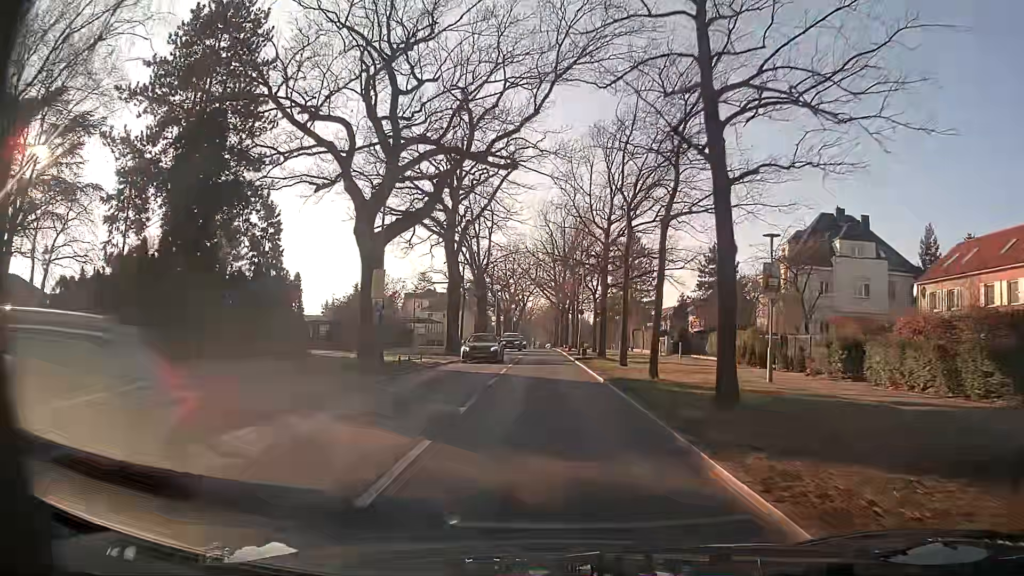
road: secondary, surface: asphalt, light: Day
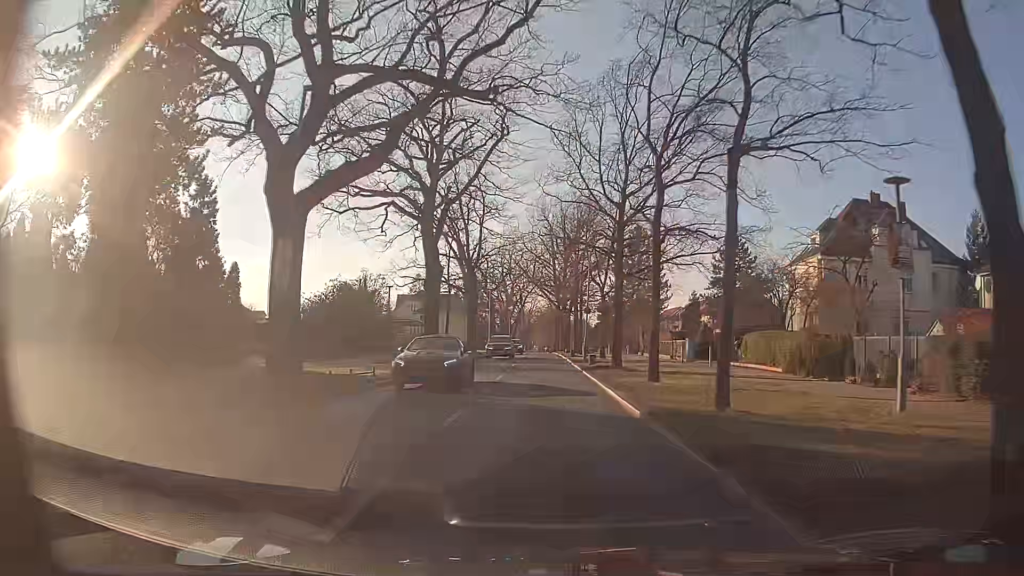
(0.0, +7.7) m; 0°
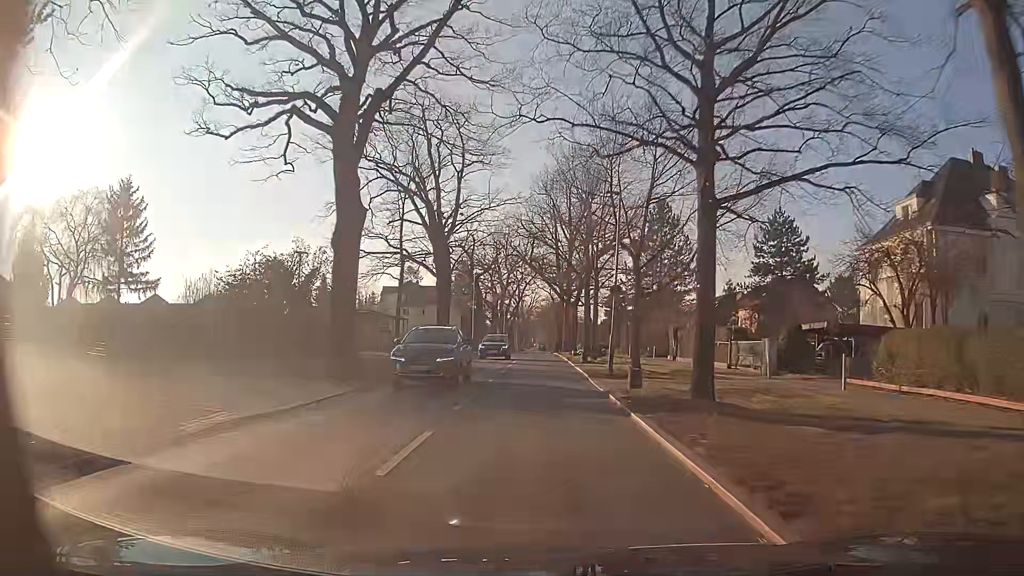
(0.0, +15.5) m; 0°
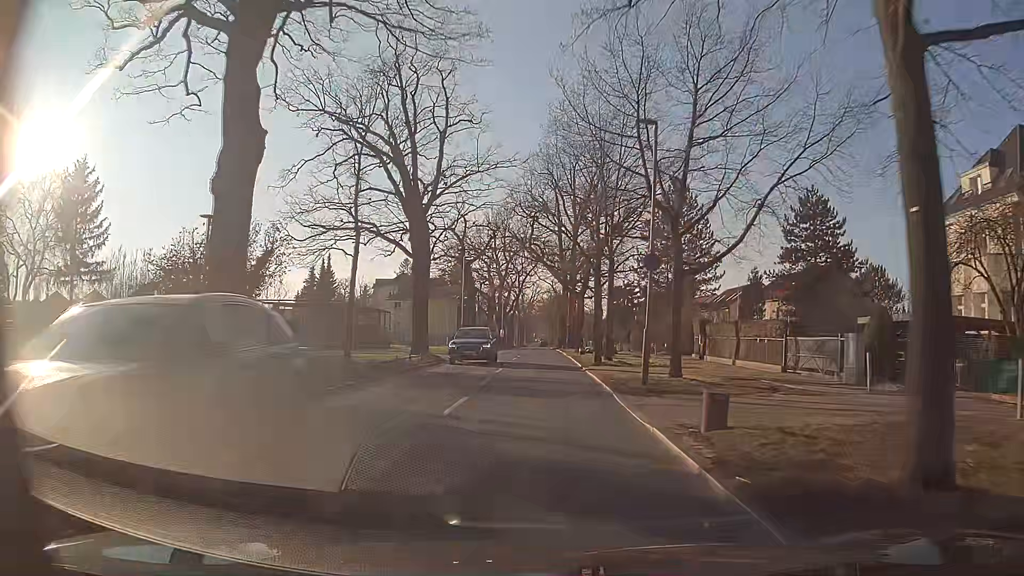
(+0.1, +7.7) m; 0°
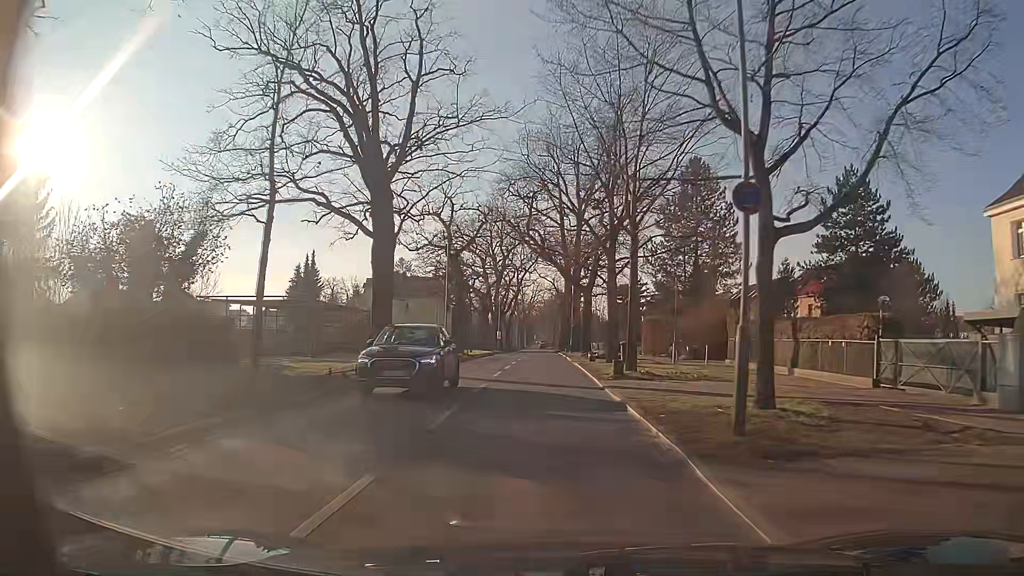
(0.0, +7.6) m; +1°
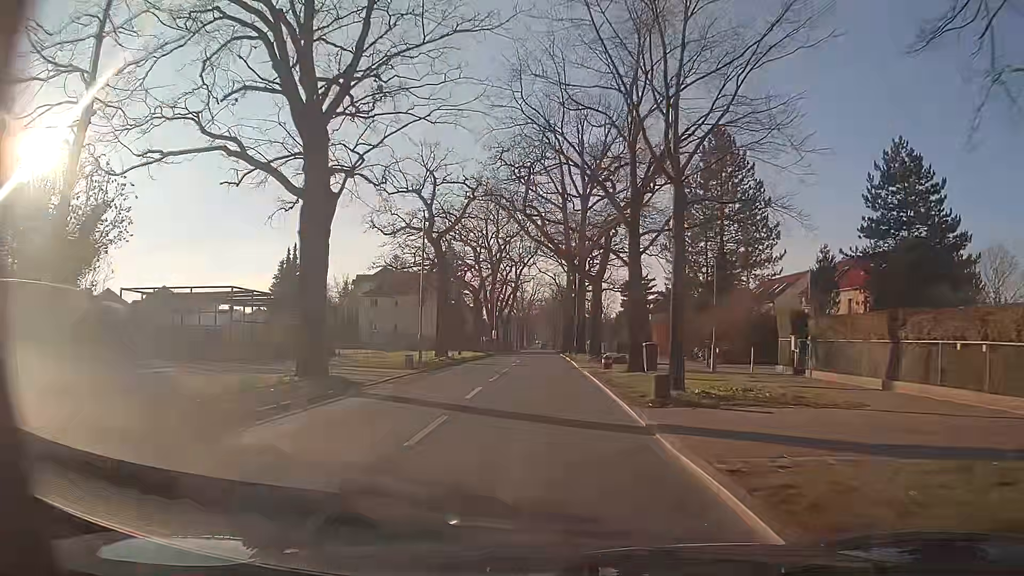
(-0.1, +7.5) m; -1°
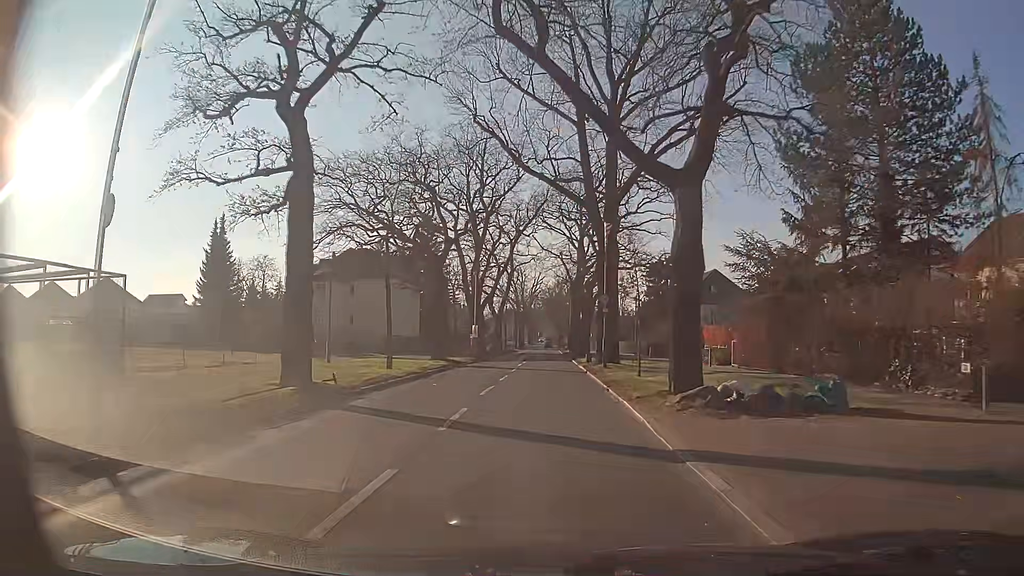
(-0.1, +22.4) m; -2°
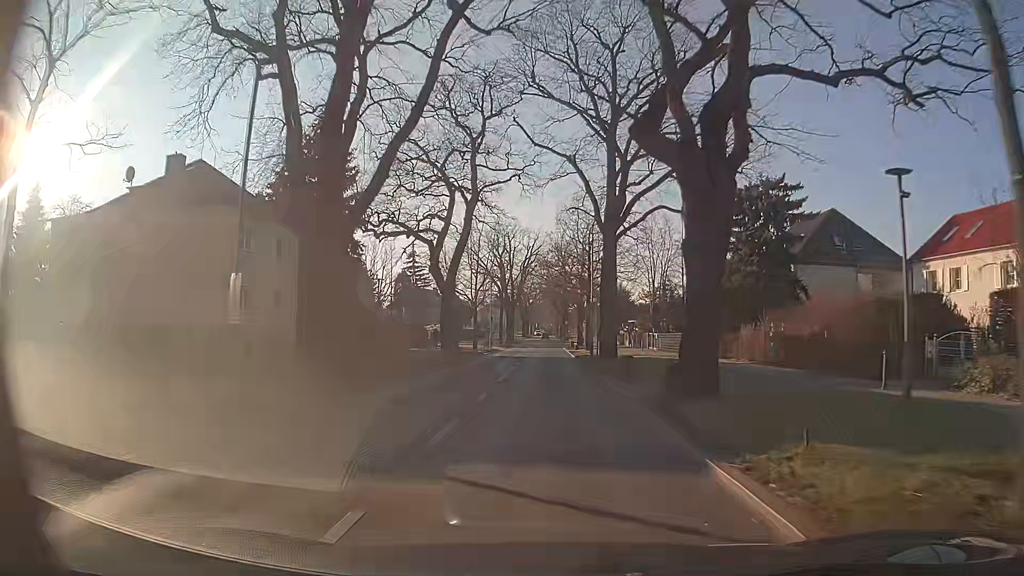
(+0.8, +38.0) m; +1°
(0, +10) (0, +20) (0, +30) (0, +40) (0, +50) (0, +60) (0, +70) (0, +80) (0, +90) (0, +100) m
